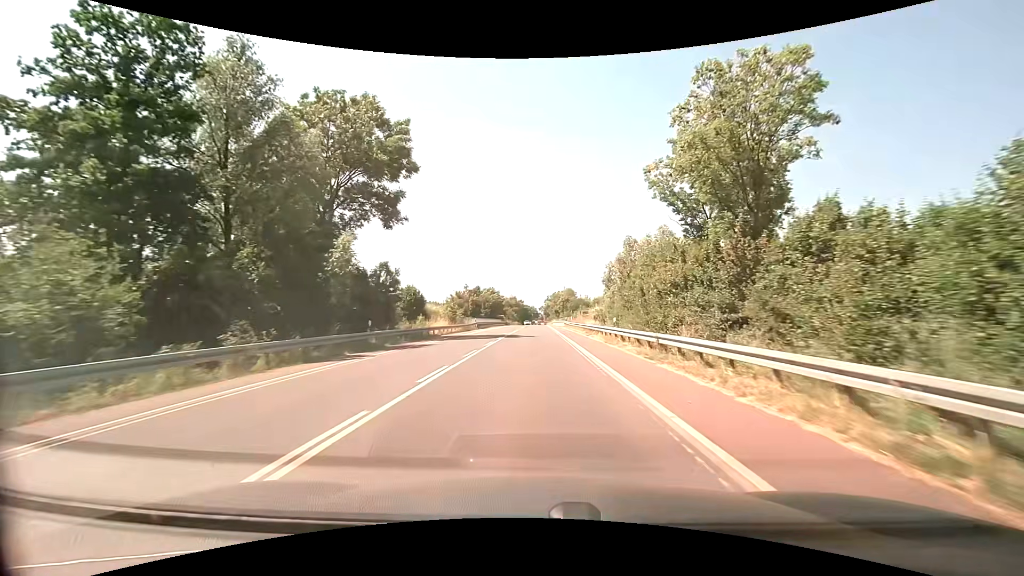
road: secondary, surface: asphalt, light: Day
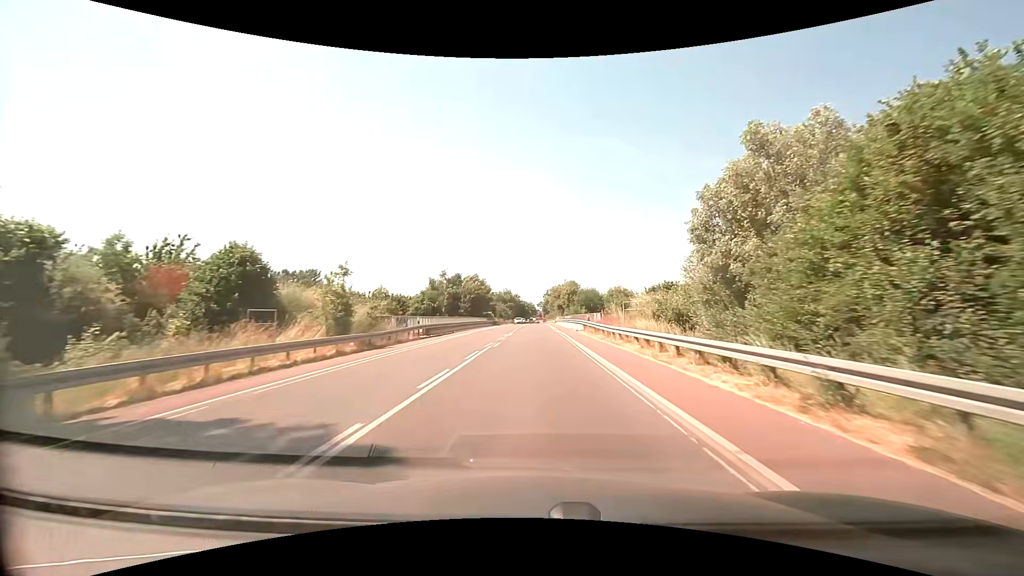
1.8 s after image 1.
(0.0, +31.8) m; 0°
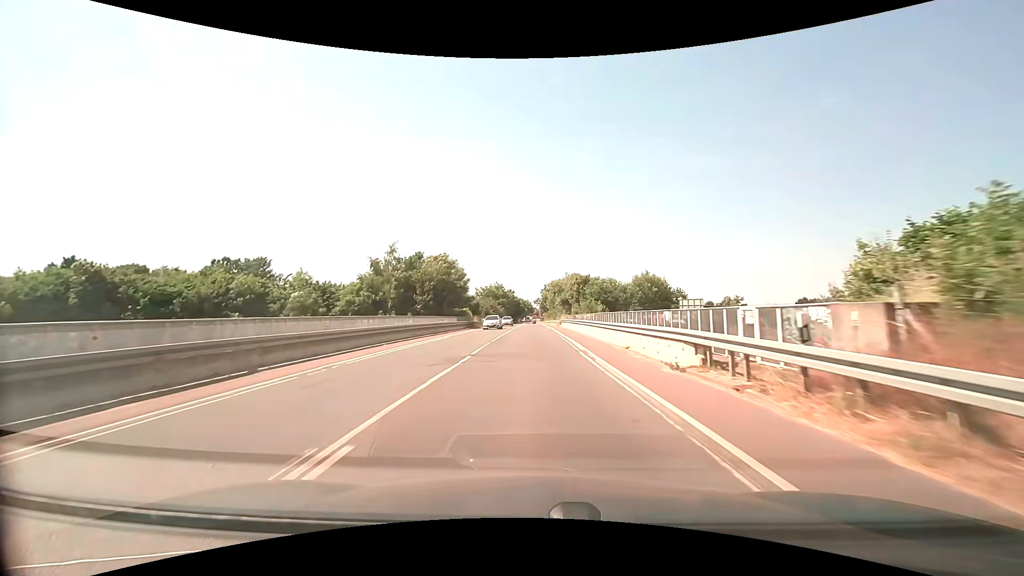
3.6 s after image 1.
(+0.2, +31.8) m; 0°
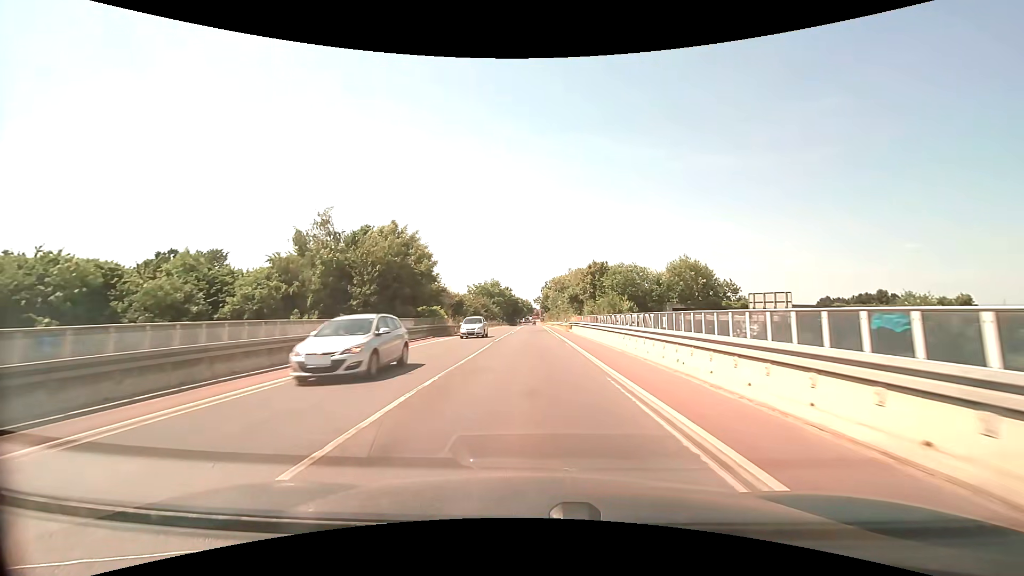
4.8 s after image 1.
(0.0, +21.0) m; 0°
(0, +10) (0, +20) (0, +30) (0, +40) (0, +50) (0, +60) (0, +70) (0, +80) (0, +90) (0, +100) m
